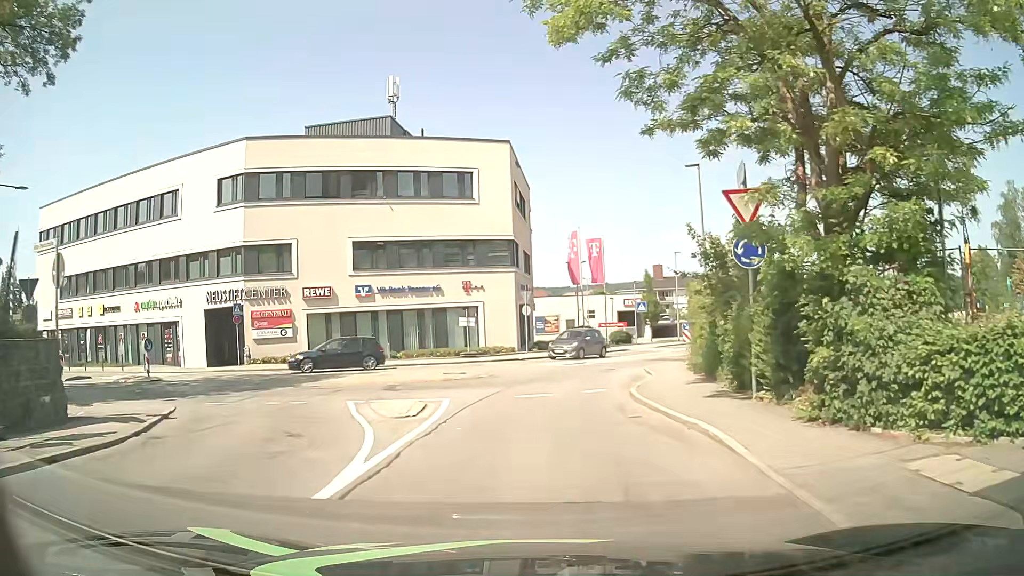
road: tertiary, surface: asphalt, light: Day
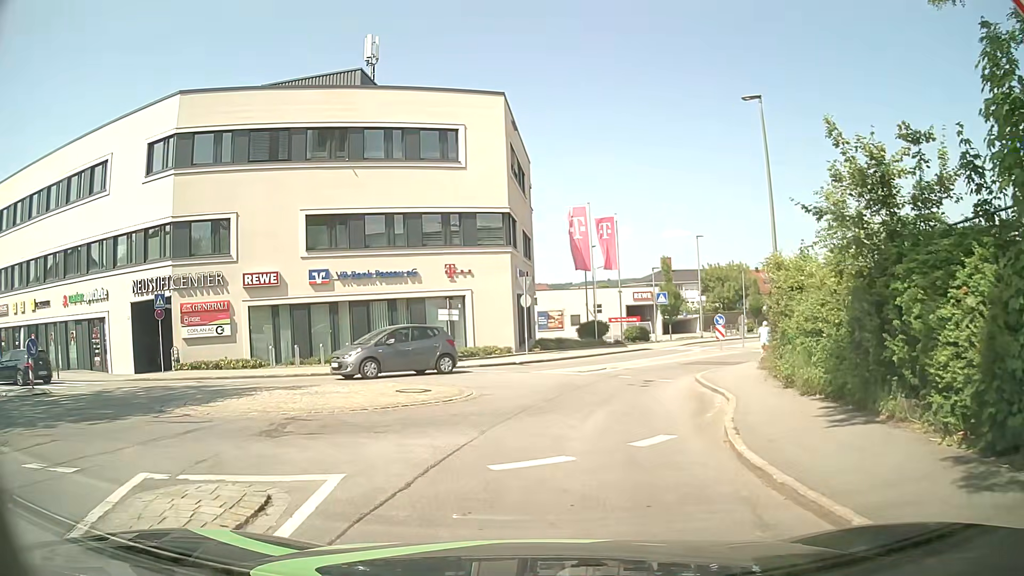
(-0.1, +7.8) m; -2°
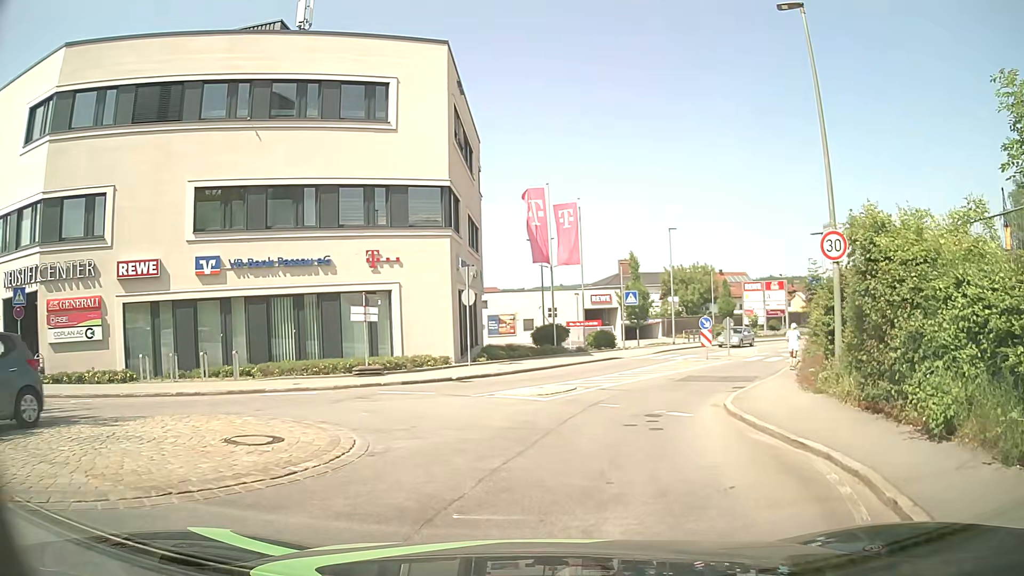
(+0.2, +6.7) m; +4°
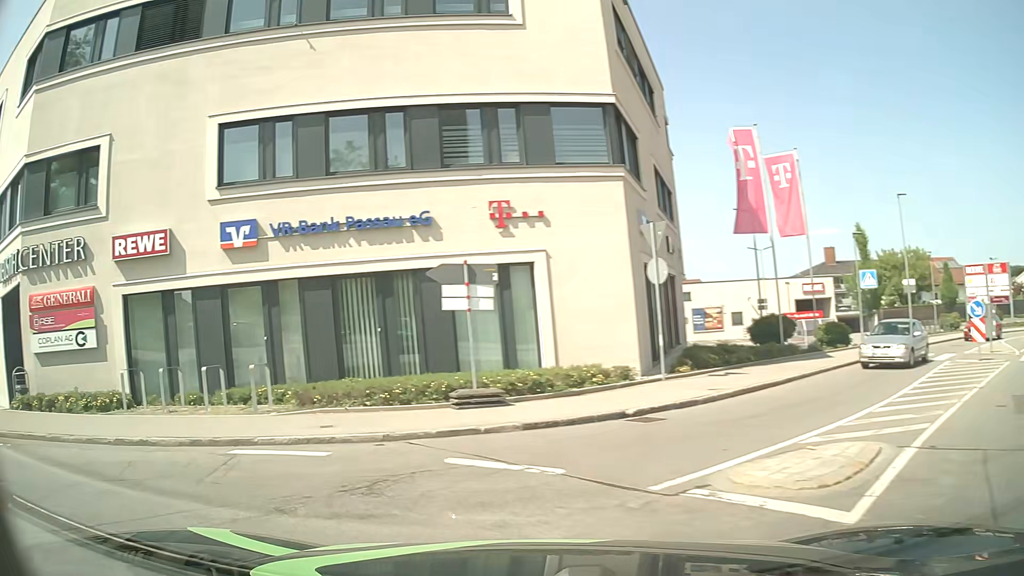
(+0.1, +9.2) m; -15°
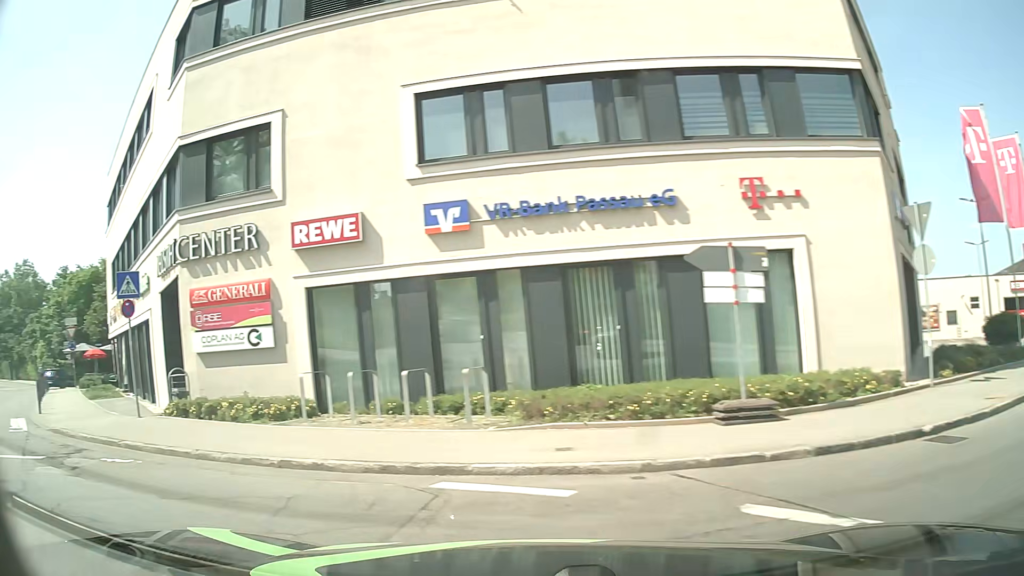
(-0.4, +2.2) m; -19°
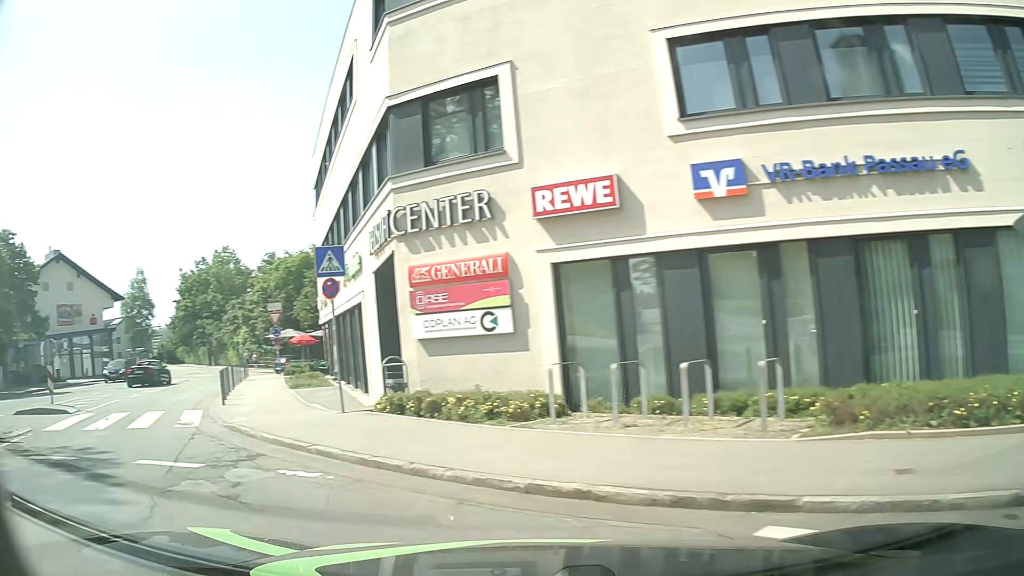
(-0.4, +2.2) m; -20°
